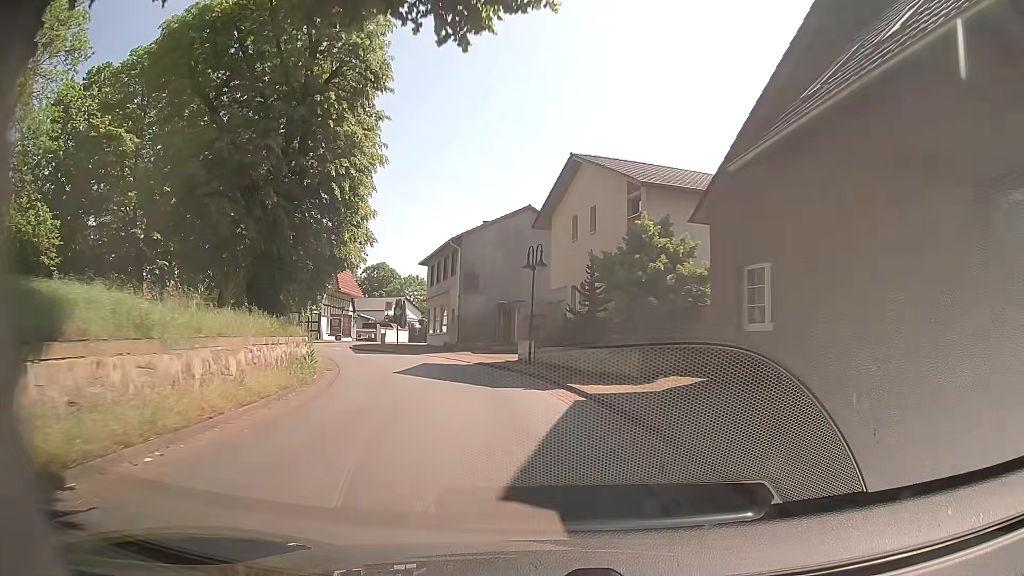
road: secondary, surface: asphalt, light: Day
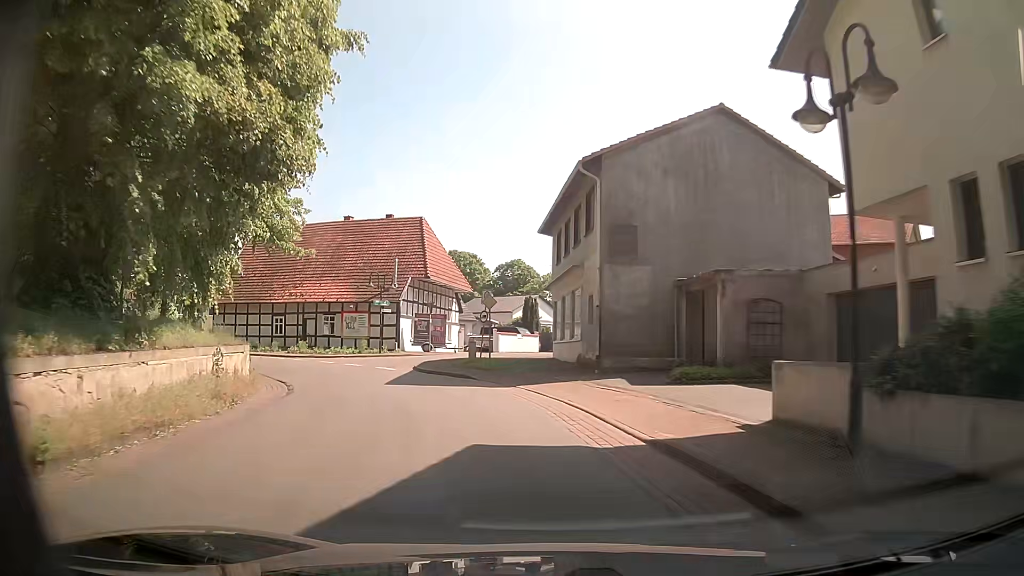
(-2.0, +19.7) m; -13°
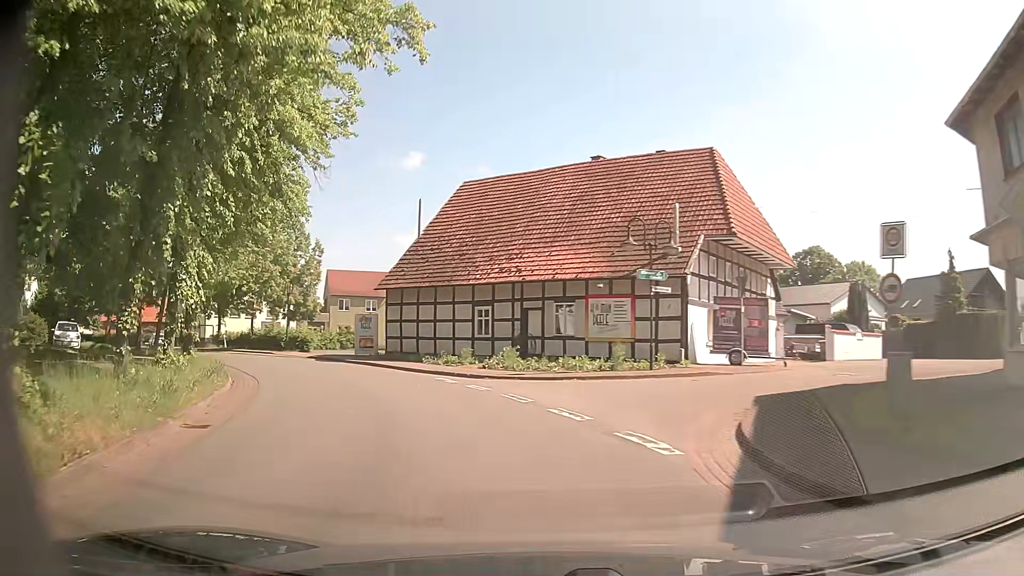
(-3.1, +18.1) m; -22°
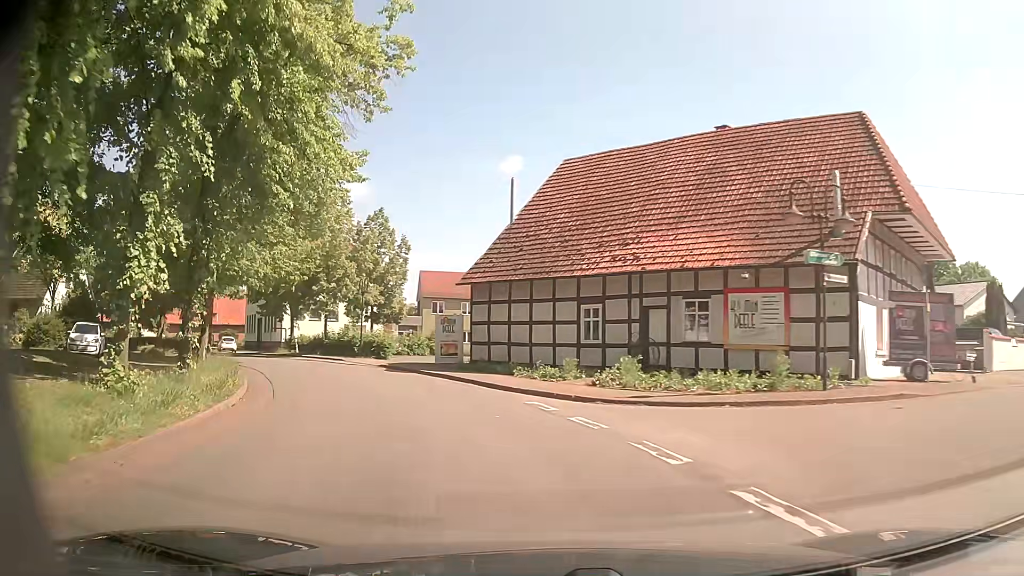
(-0.6, +6.0) m; -11°
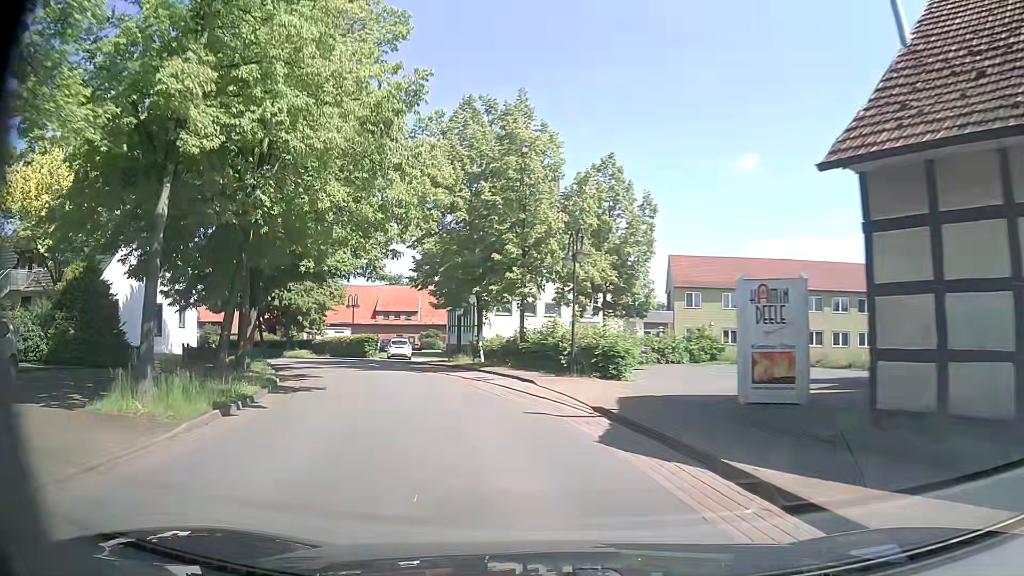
(-3.3, +18.5) m; -21°
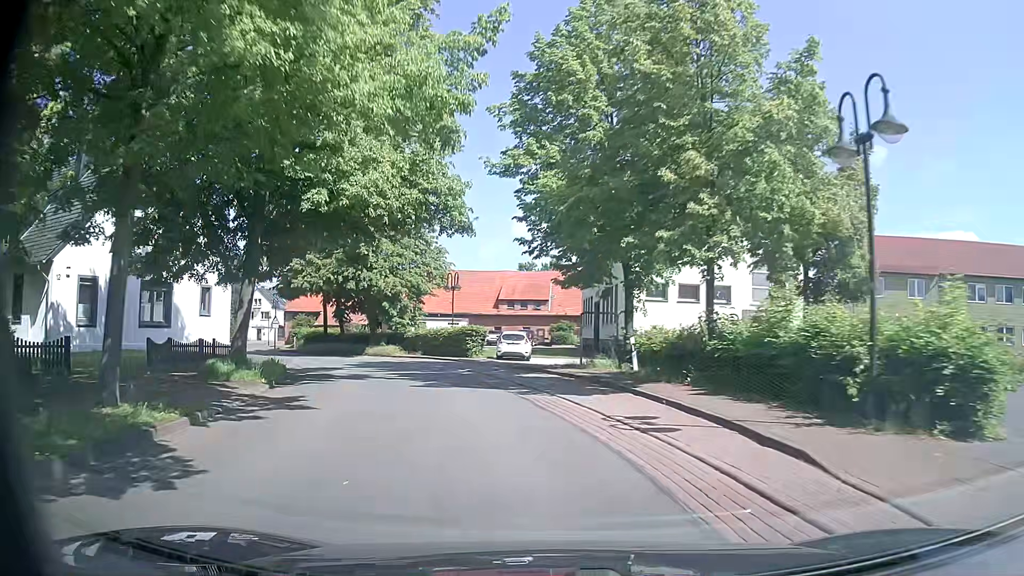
(-1.3, +13.0) m; -10°
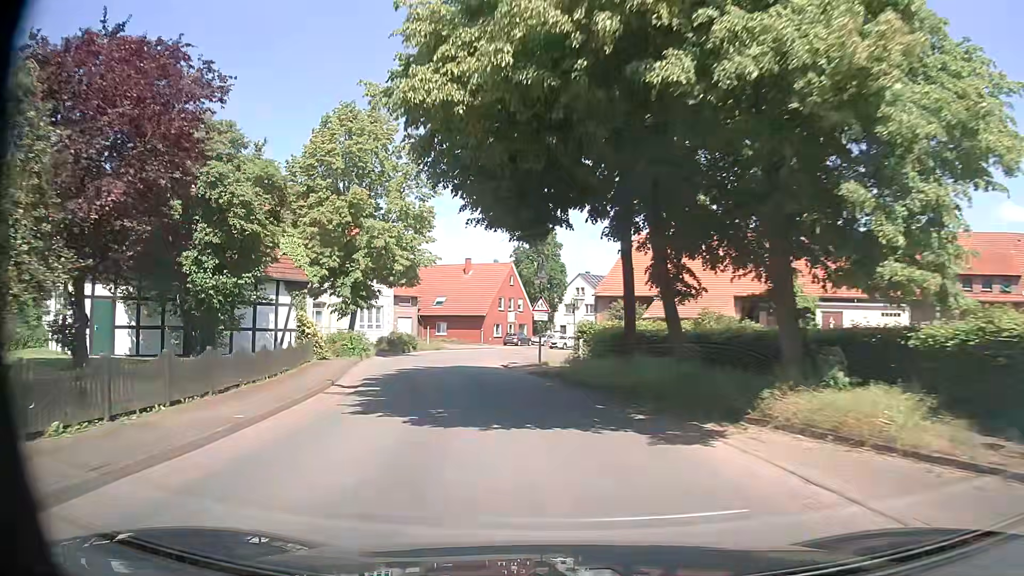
(-9.2, +32.3) m; -32°
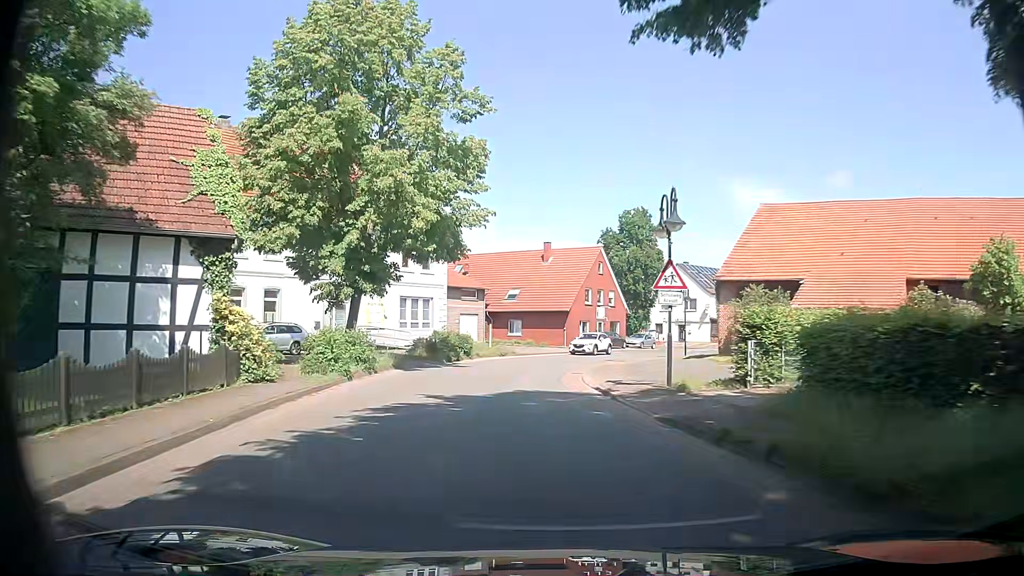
(-1.0, +14.1) m; -7°
(0, +10) (0, +20) (0, +30) (+3, +40) (+7, +49) (+12, +57) (+19, +65) (+26, +71) (+34, +77) (+43, +82) m
